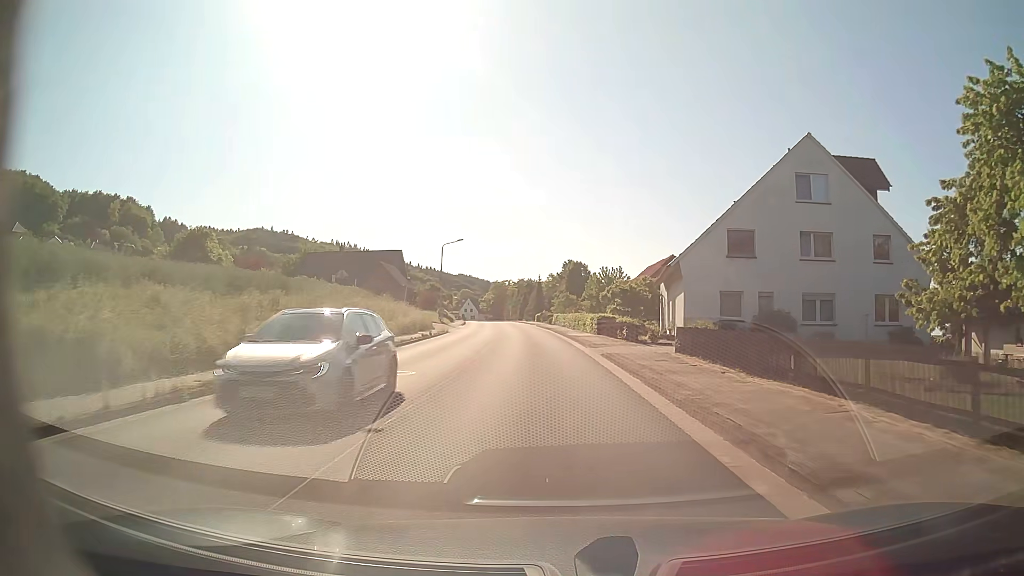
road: tertiary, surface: asphalt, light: Day
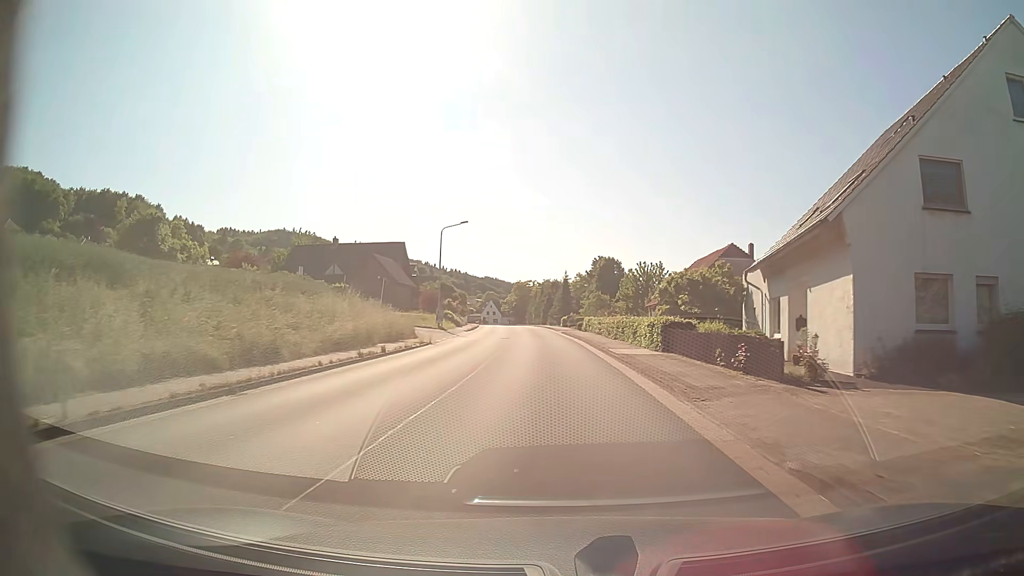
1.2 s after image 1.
(-0.4, +16.0) m; -2°
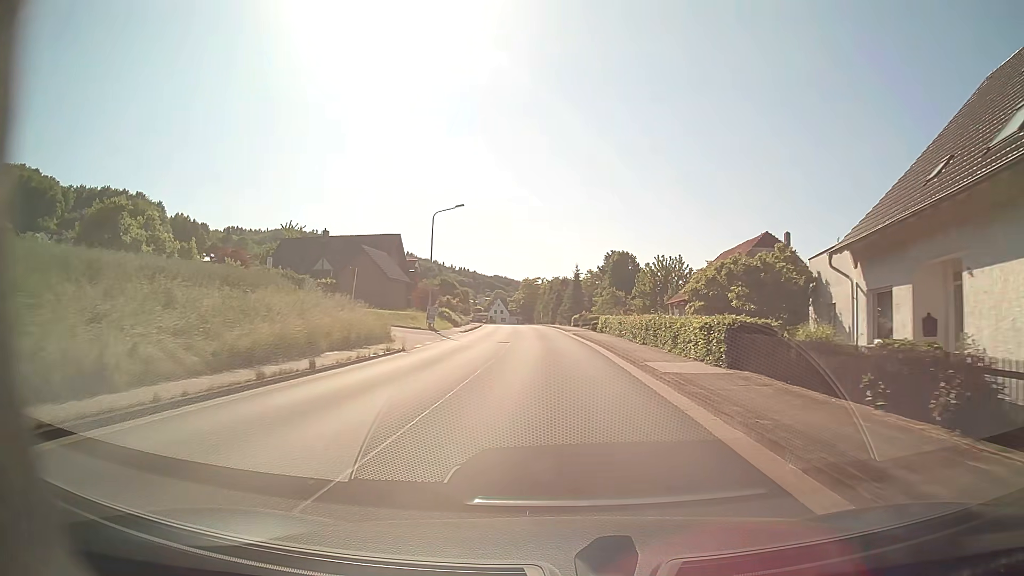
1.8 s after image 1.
(-0.1, +8.0) m; -1°
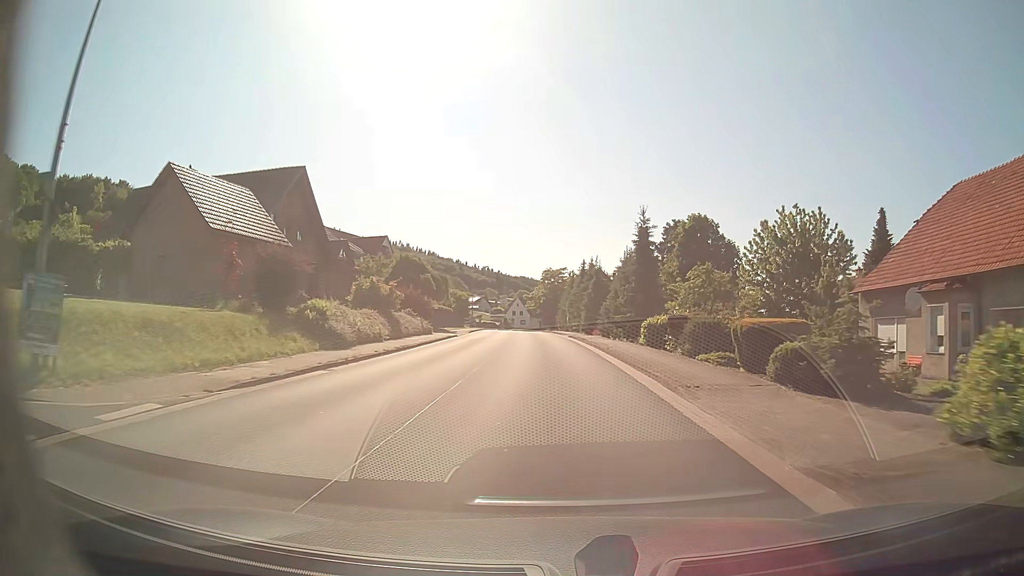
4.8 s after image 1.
(-0.8, +40.1) m; -2°
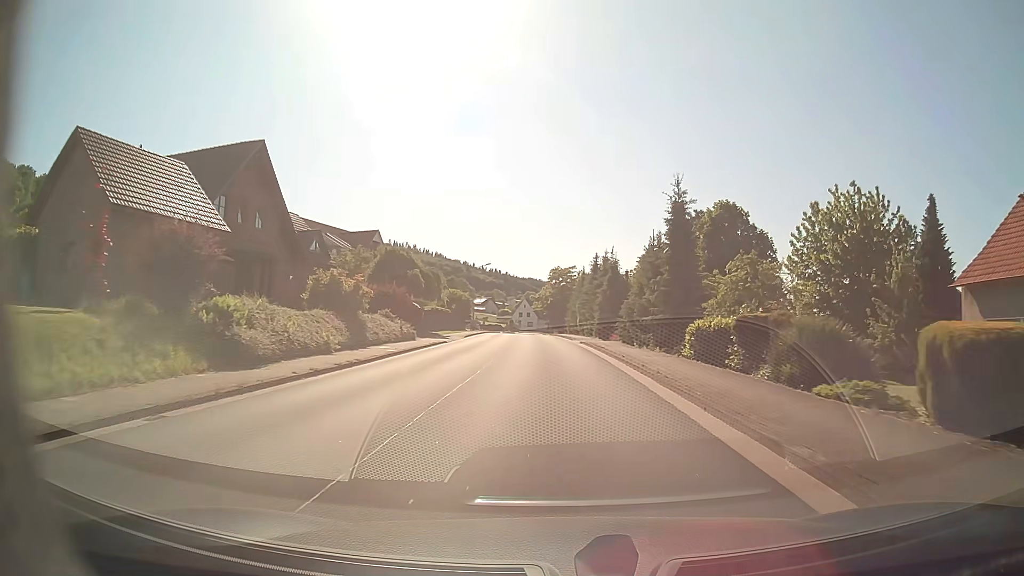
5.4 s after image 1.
(0.0, +8.1) m; -1°
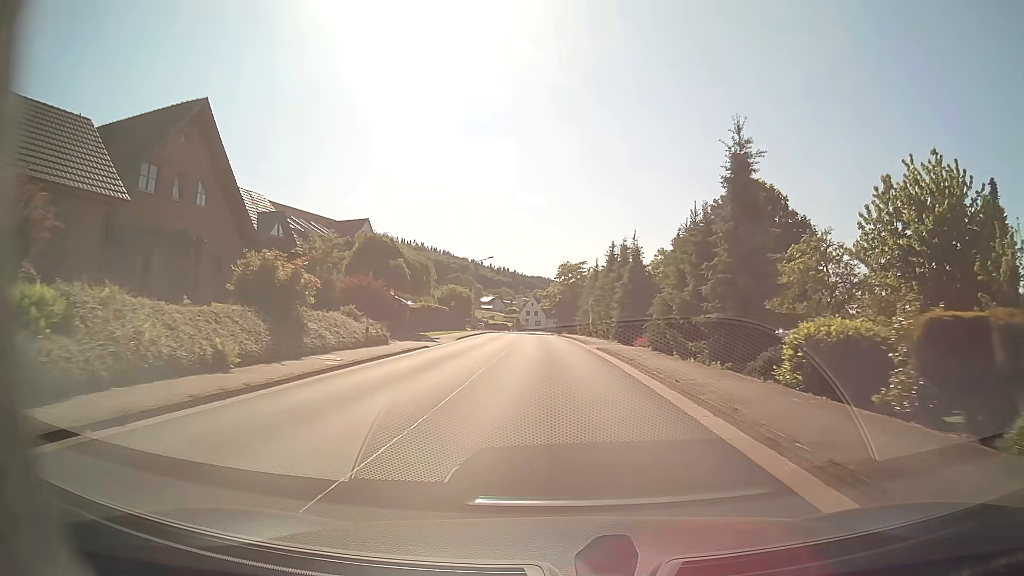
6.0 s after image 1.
(-0.1, +8.1) m; -1°
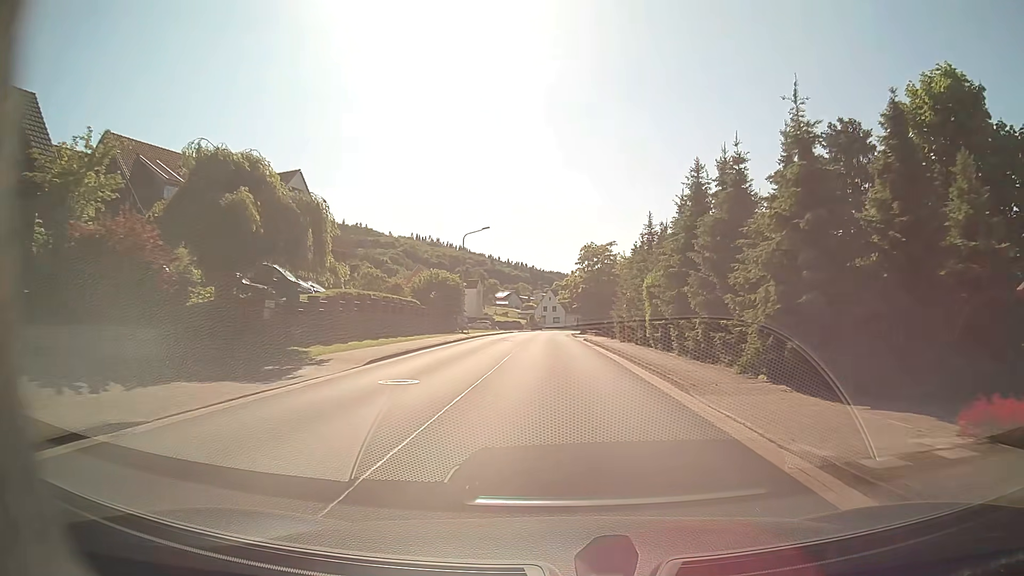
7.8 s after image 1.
(-0.3, +24.2) m; -1°
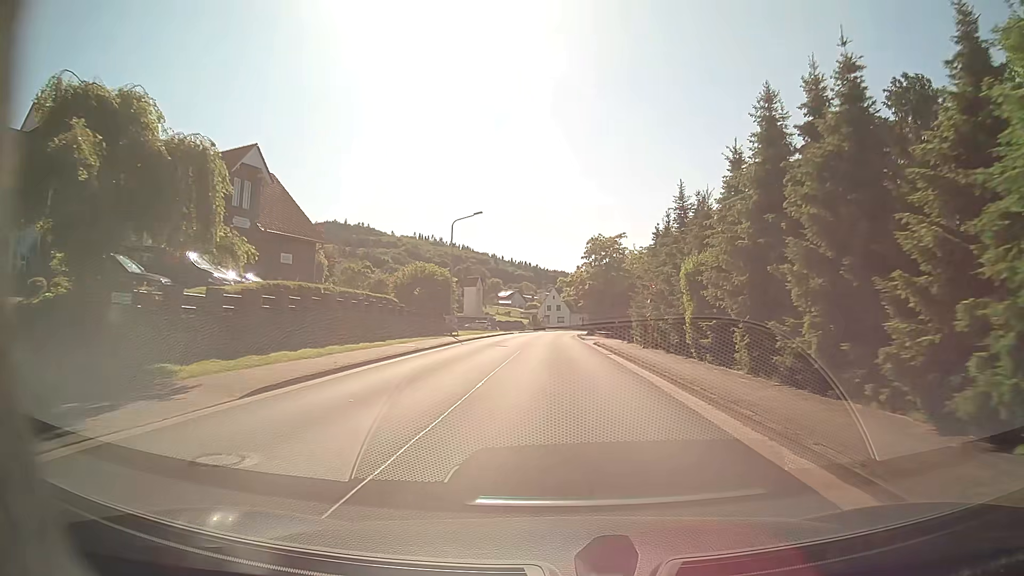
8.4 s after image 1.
(-0.1, +8.1) m; -1°
(0, +10) (0, +20) (0, +30) (0, +40) (0, +50) (0, +60) (0, +70) (0, +80) (+1, +90) (+2, +100) m
